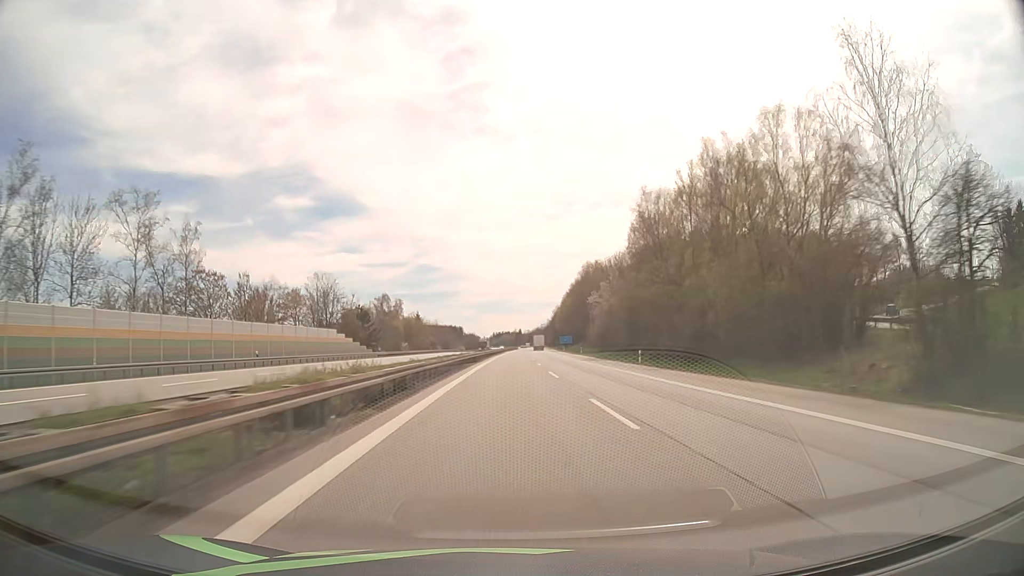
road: motorway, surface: asphalt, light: Day
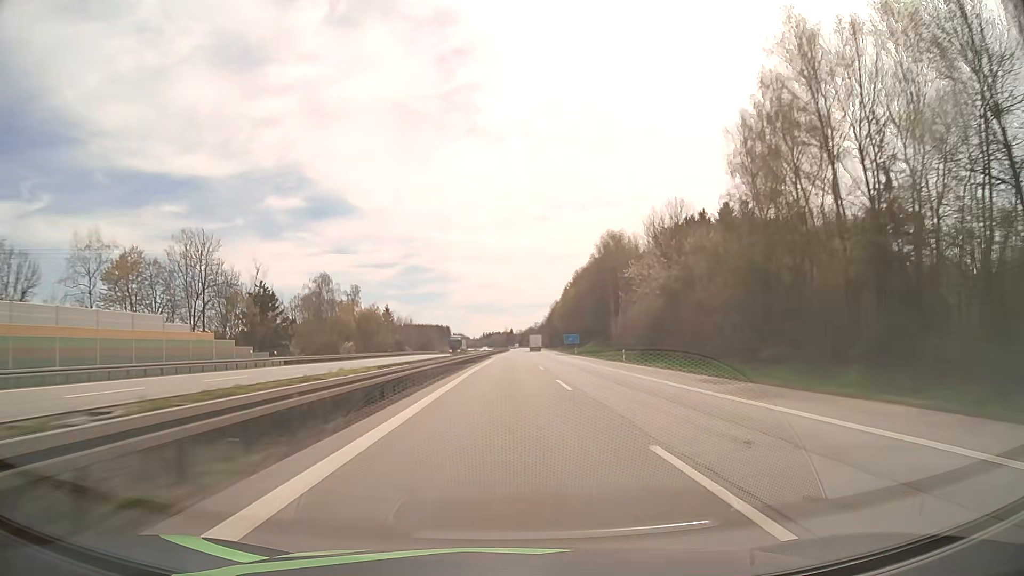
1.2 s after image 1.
(+0.4, +43.3) m; +1°
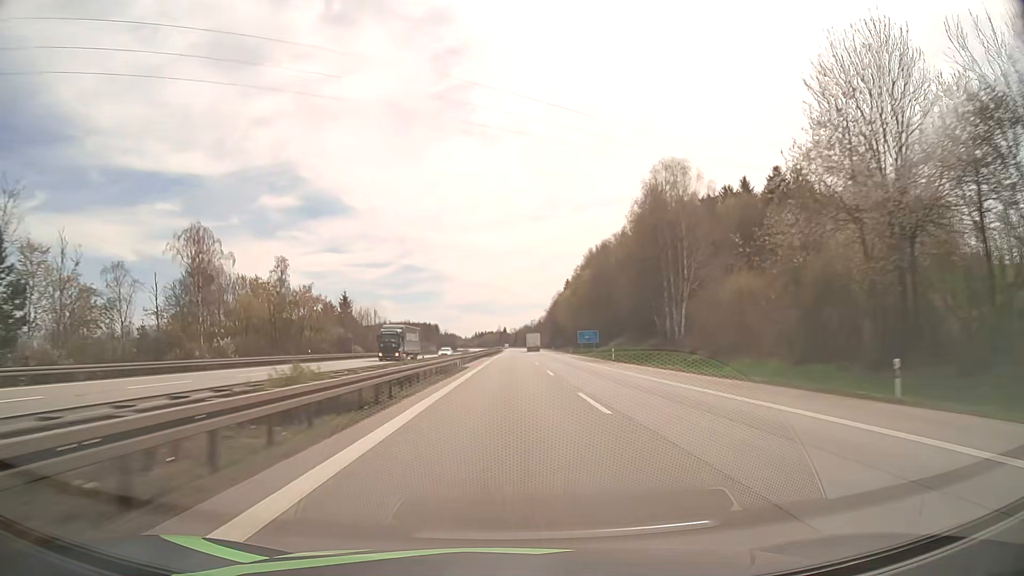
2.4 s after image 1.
(+0.1, +43.4) m; 0°
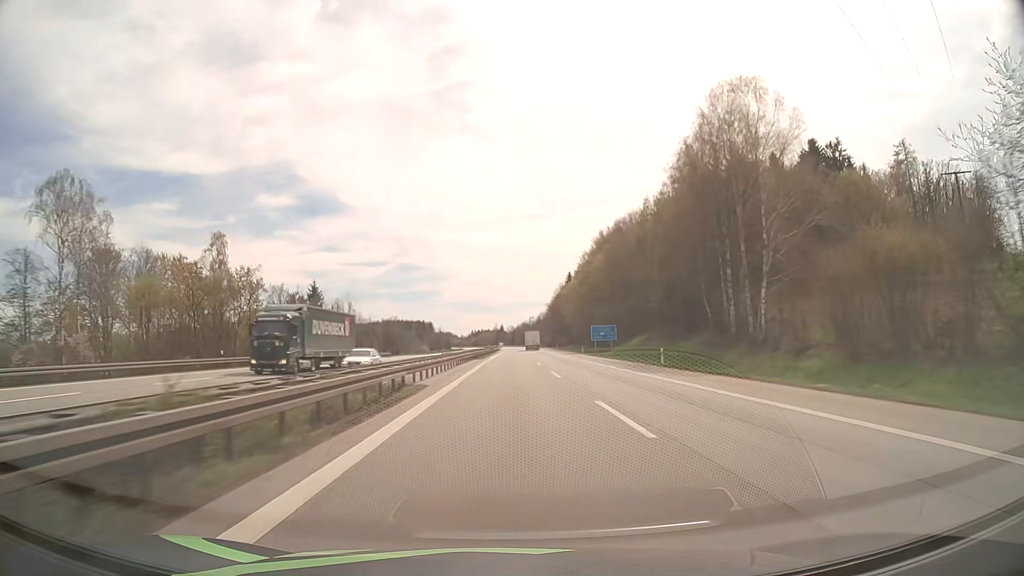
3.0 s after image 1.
(+0.1, +21.7) m; 0°
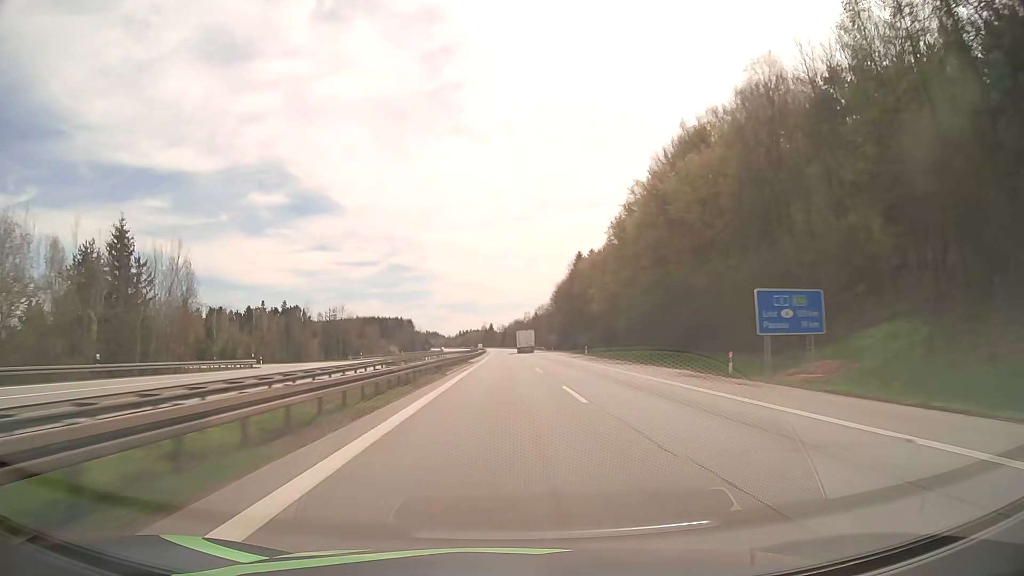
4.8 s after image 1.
(+0.5, +65.3) m; +1°
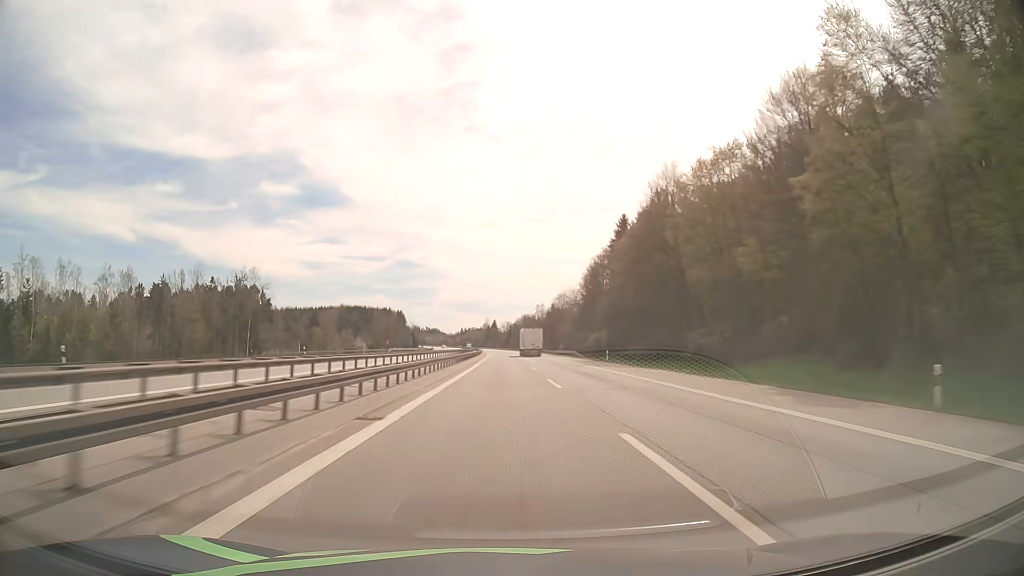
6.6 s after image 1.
(-0.2, +65.6) m; 0°
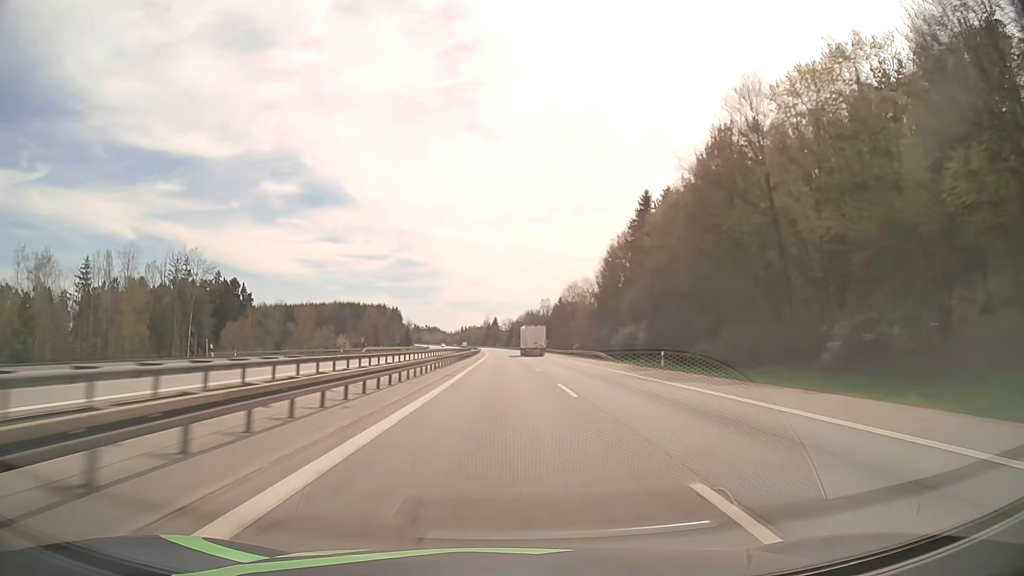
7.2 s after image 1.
(0.0, +21.8) m; 0°
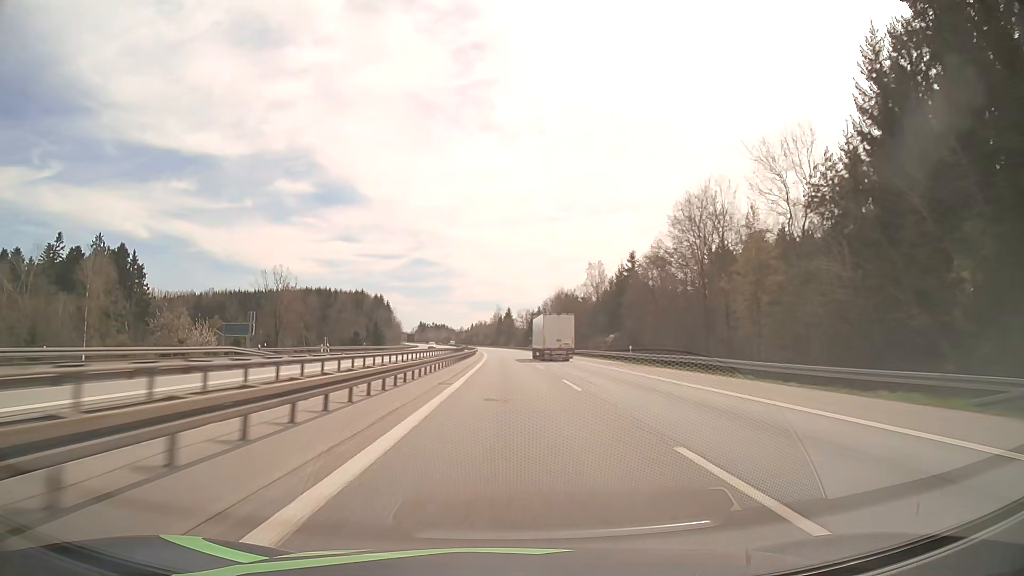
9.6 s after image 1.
(-0.7, +87.1) m; -1°
(0, +10) (0, +20) (0, +30) (0, +40) (0, +50) (0, +60) (-1, +70) (-1, +80) (-1, +90) (-1, +100) m
